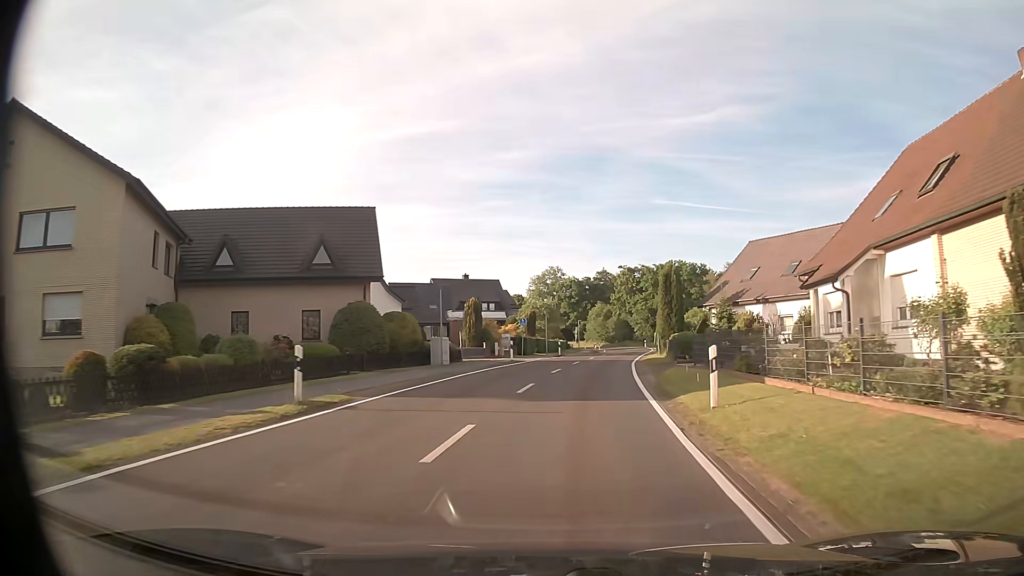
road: tertiary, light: Day
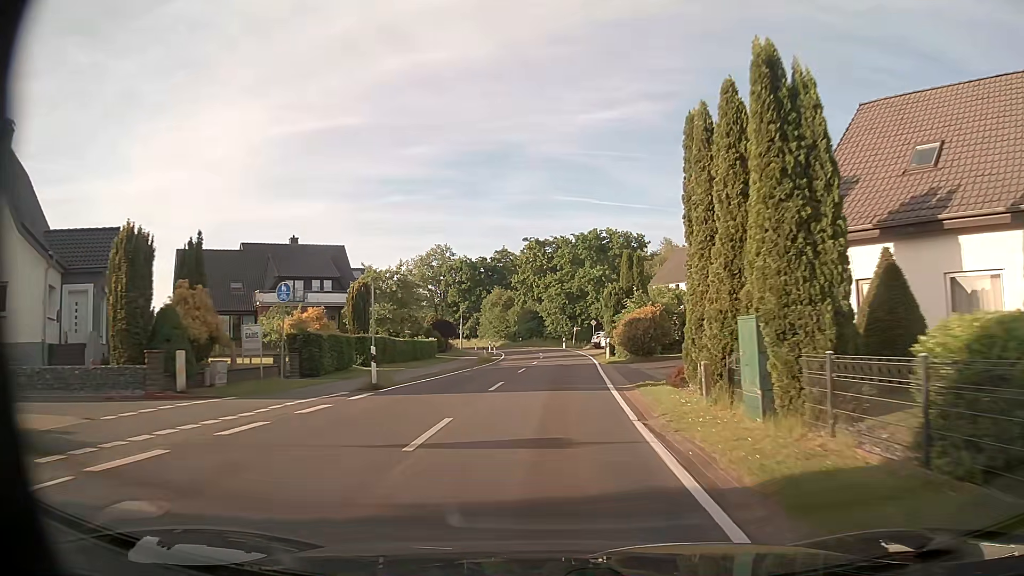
(+2.9, +34.6) m; +9°
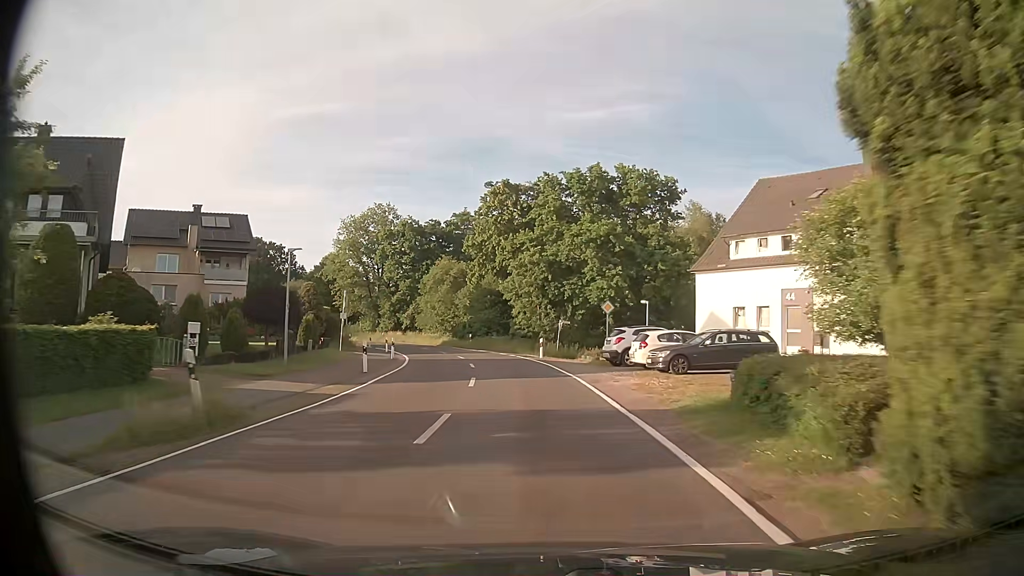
(+0.7, +35.1) m; +2°
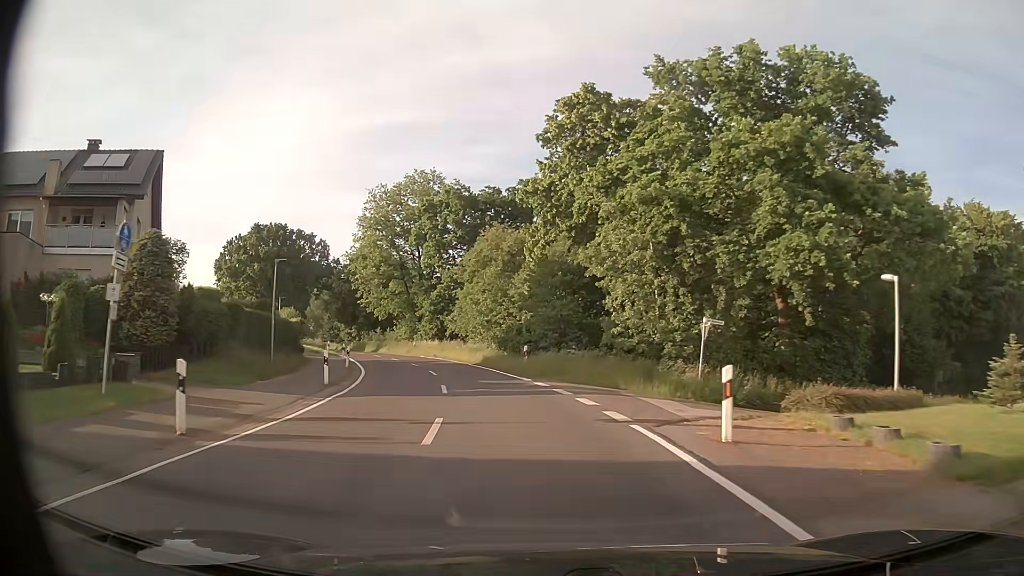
(-1.2, +26.1) m; -7°
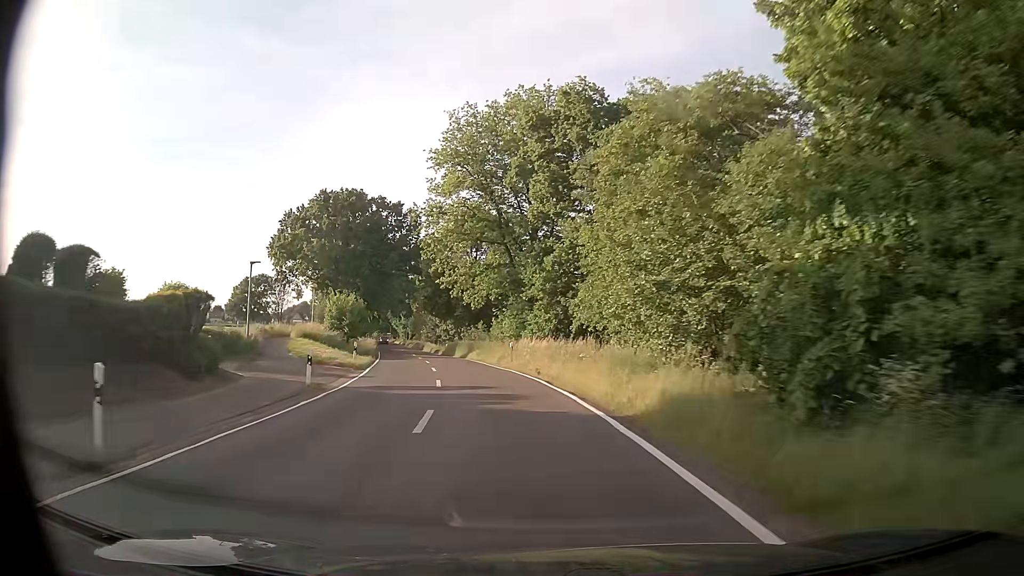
(-2.6, +25.9) m; -11°
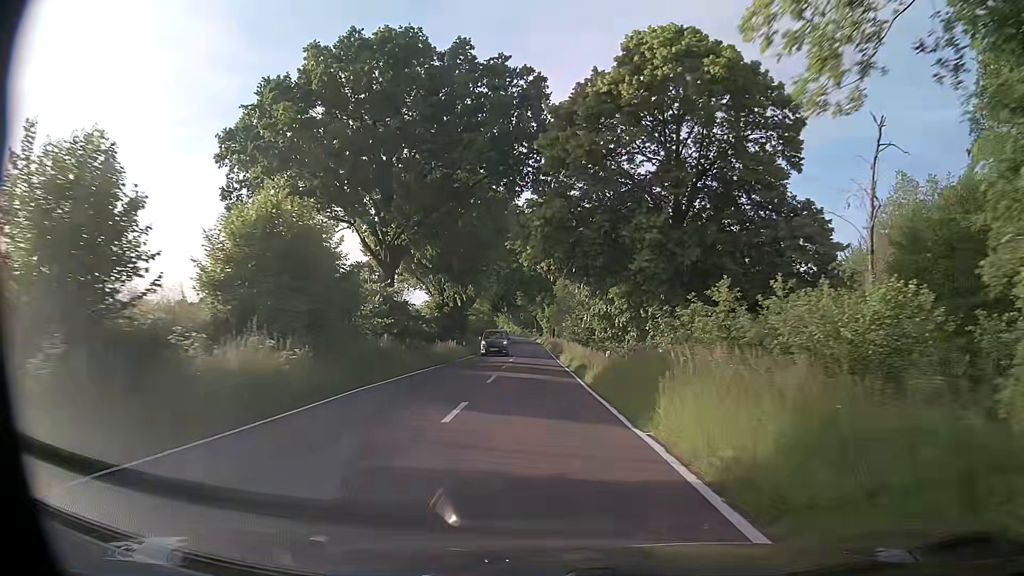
(-6.6, +43.2) m; -14°
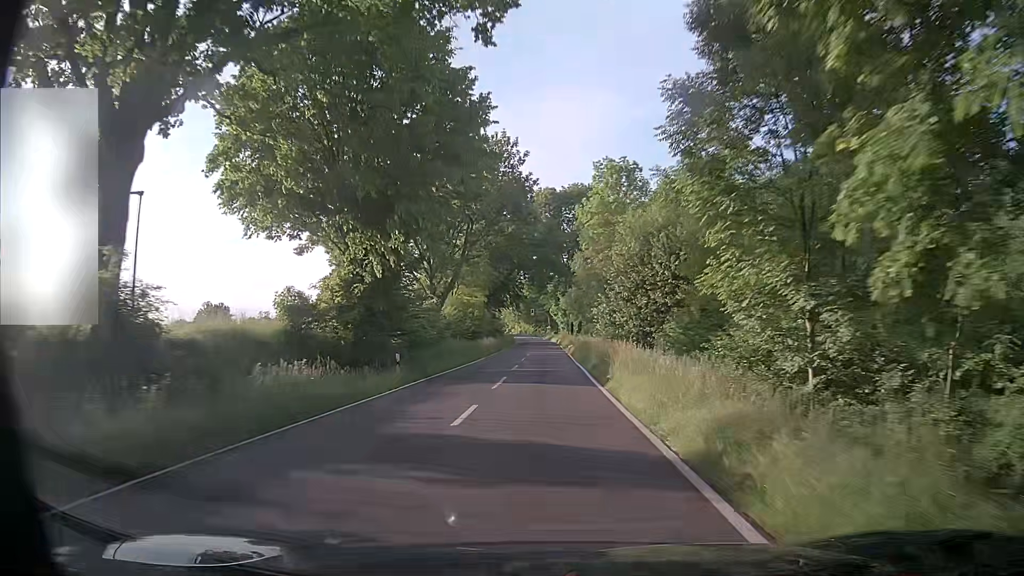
(-0.1, +26.8) m; -1°
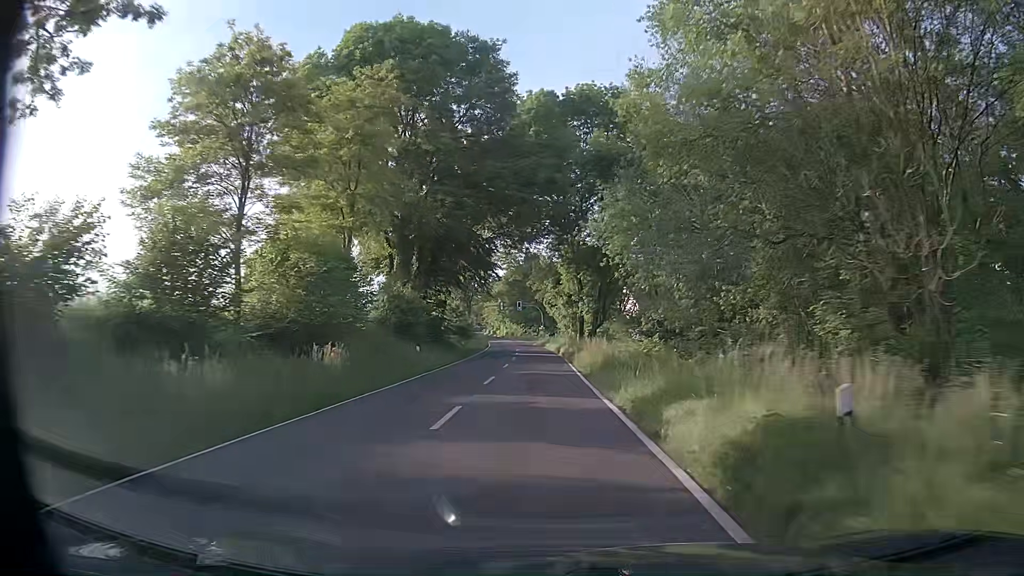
(+0.2, +44.9) m; +1°
(0, +10) (0, +20) (0, +30) (0, +40) (0, +50) (-1, +60) (-2, +70) (-2, +80) (-3, +90) (-4, +100) m
